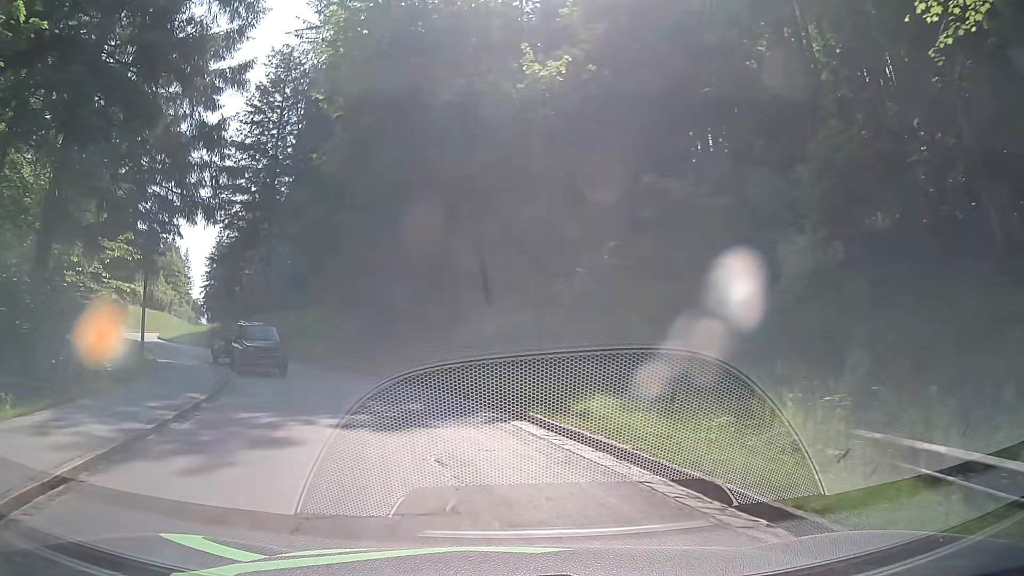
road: tertiary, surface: asphalt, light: Day
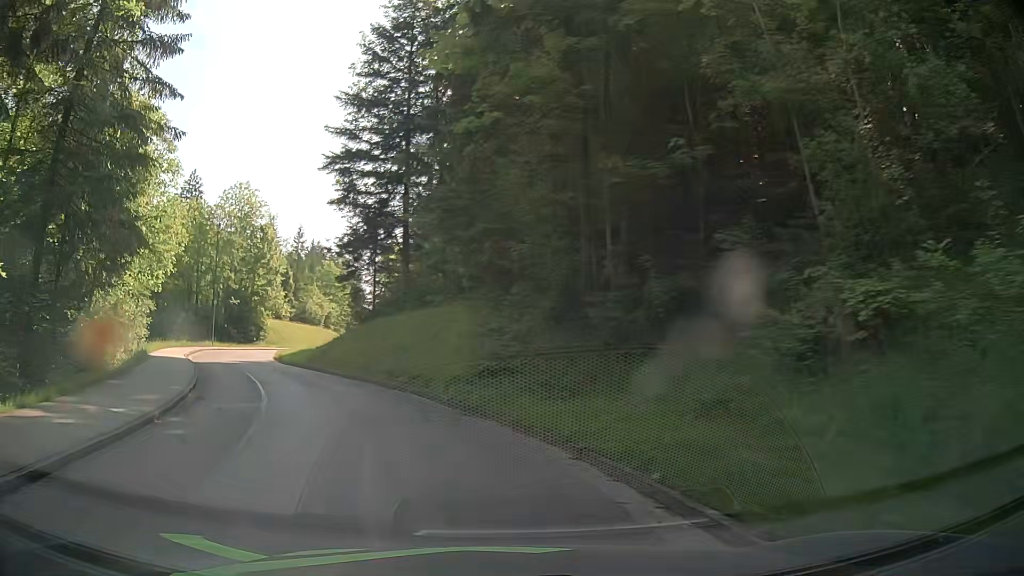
(-2.0, +15.1) m; -16°
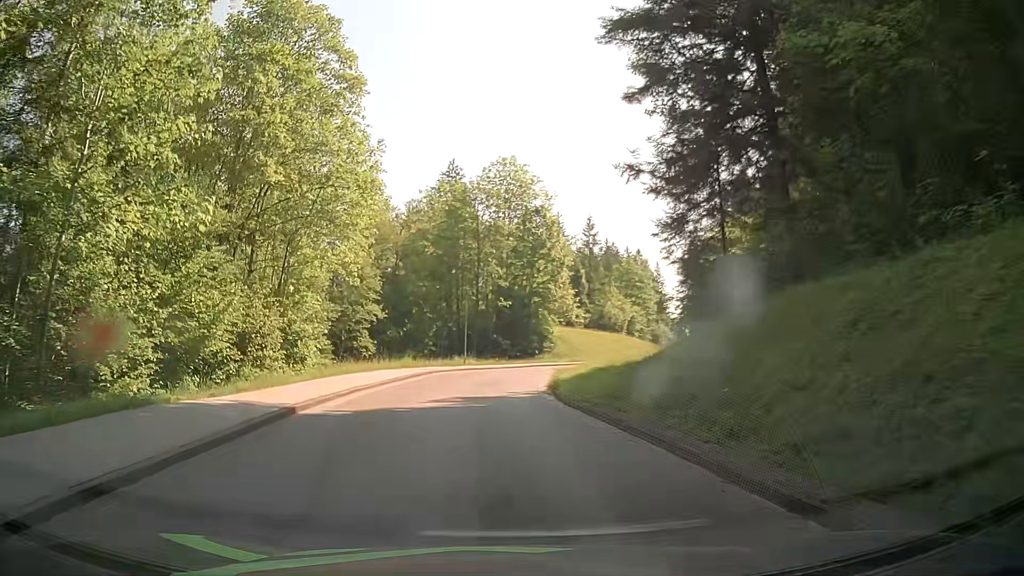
(-5.4, +20.2) m; -25°
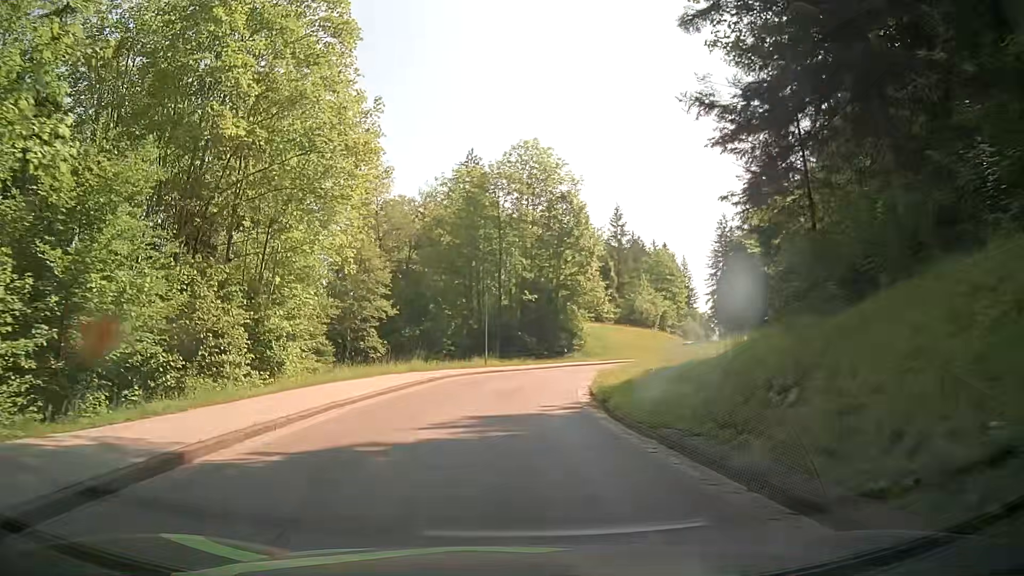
(-0.1, +5.9) m; -2°
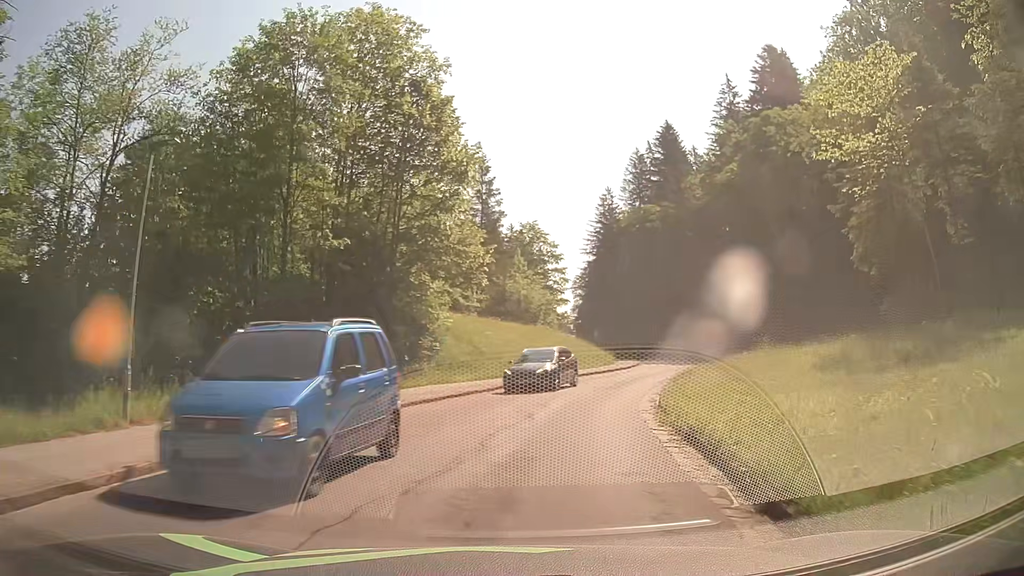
(+1.5, +29.2) m; +14°
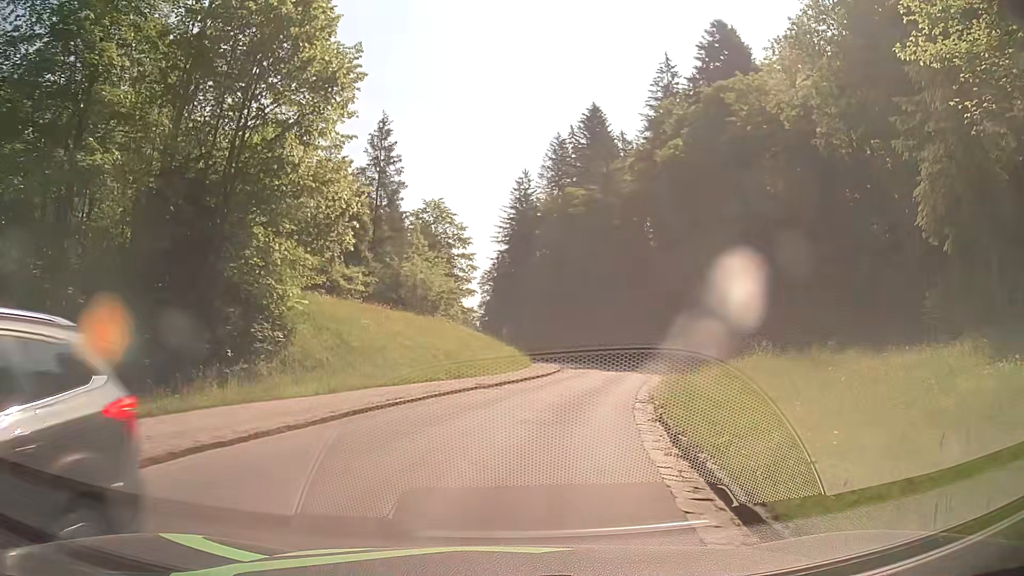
(+0.6, +11.2) m; +7°
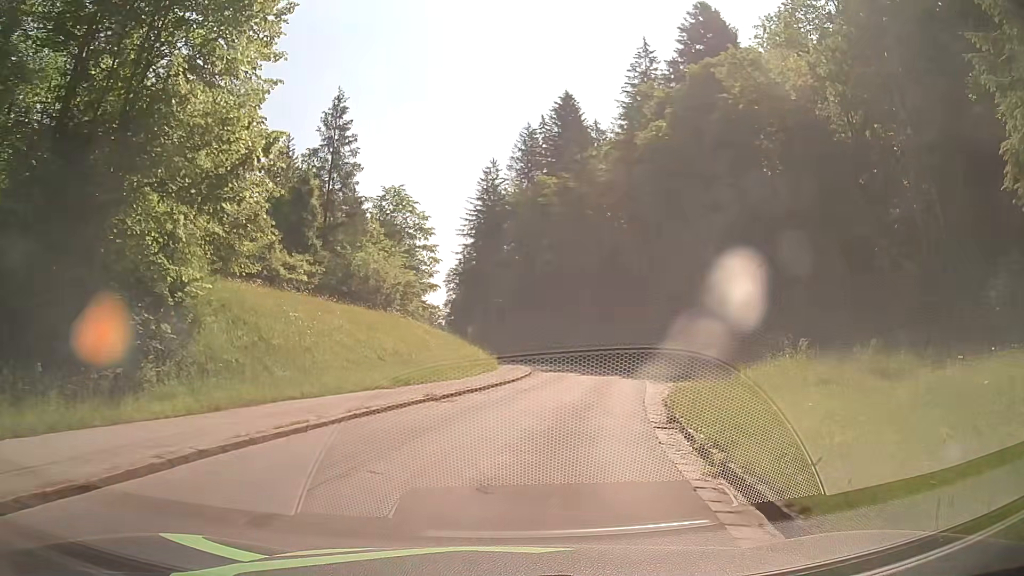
(+0.2, +5.8) m; +3°
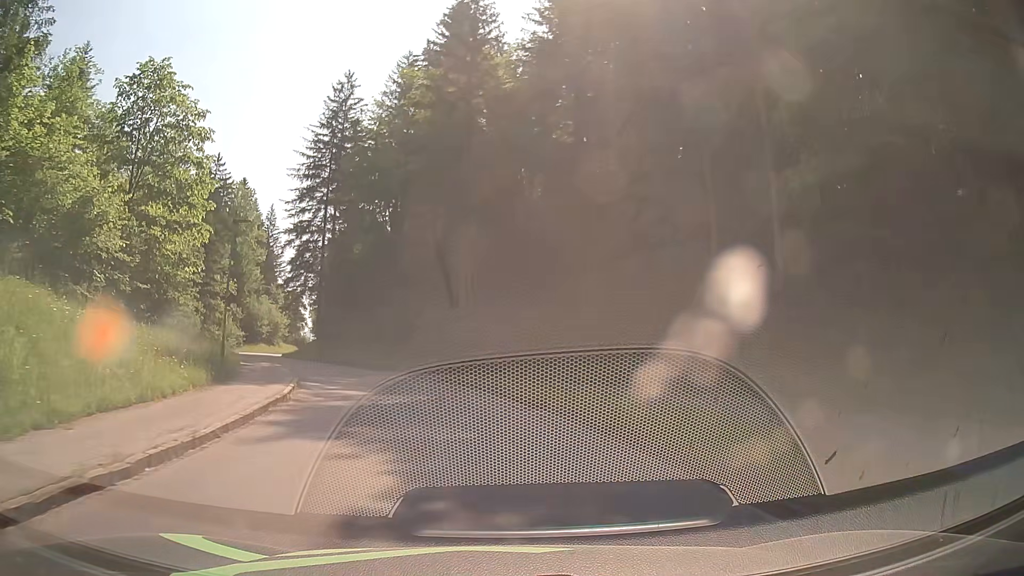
(+4.0, +30.4) m; +10°
(0, +10) (-2, +20) (-5, +29) (-10, +38) (-15, +47) (-19, +56) (-24, +65) (-27, +74) (-29, +84) (-30, +94) m
